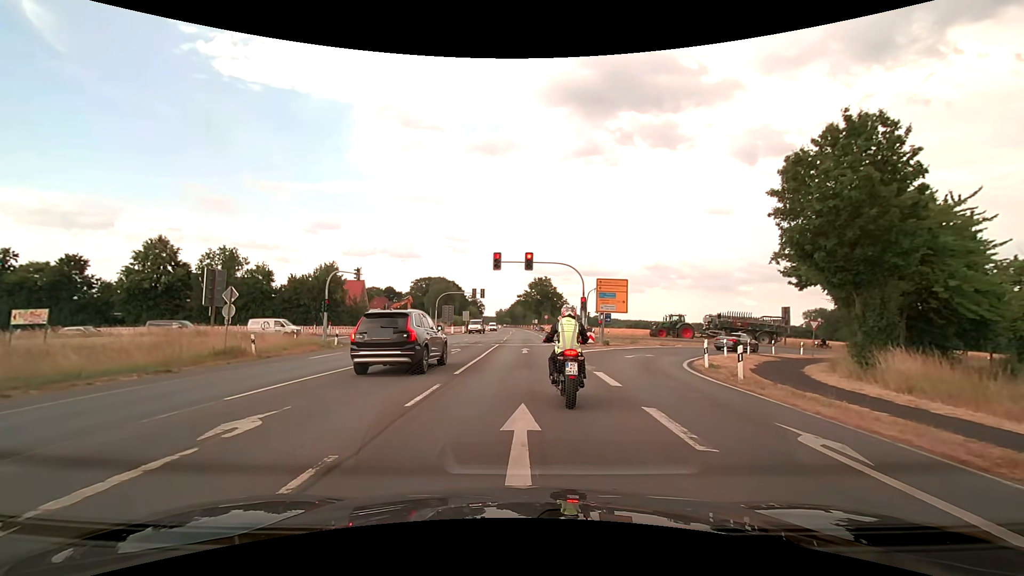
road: secondary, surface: asphalt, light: Day
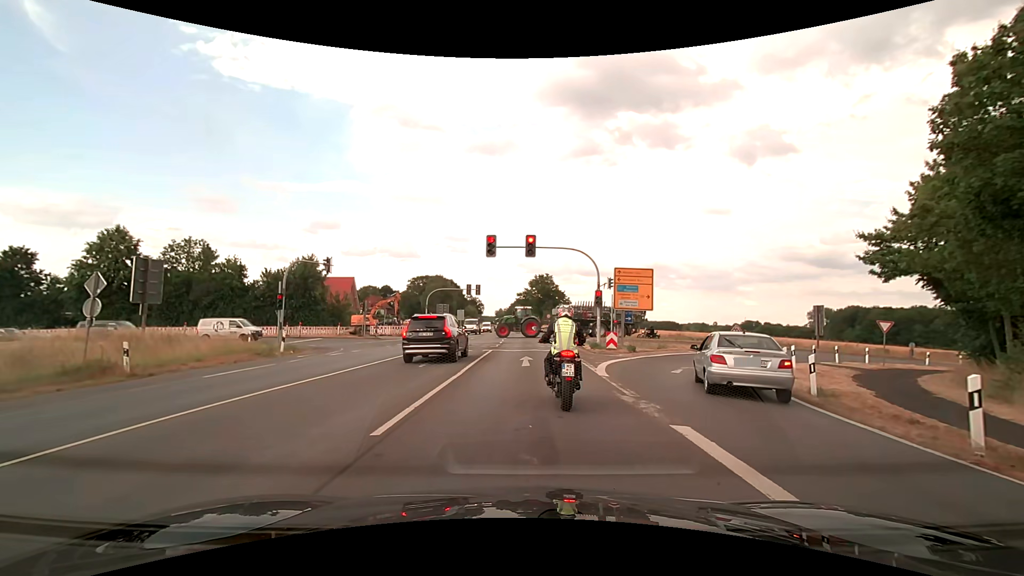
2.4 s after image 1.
(+0.1, +7.3) m; 0°
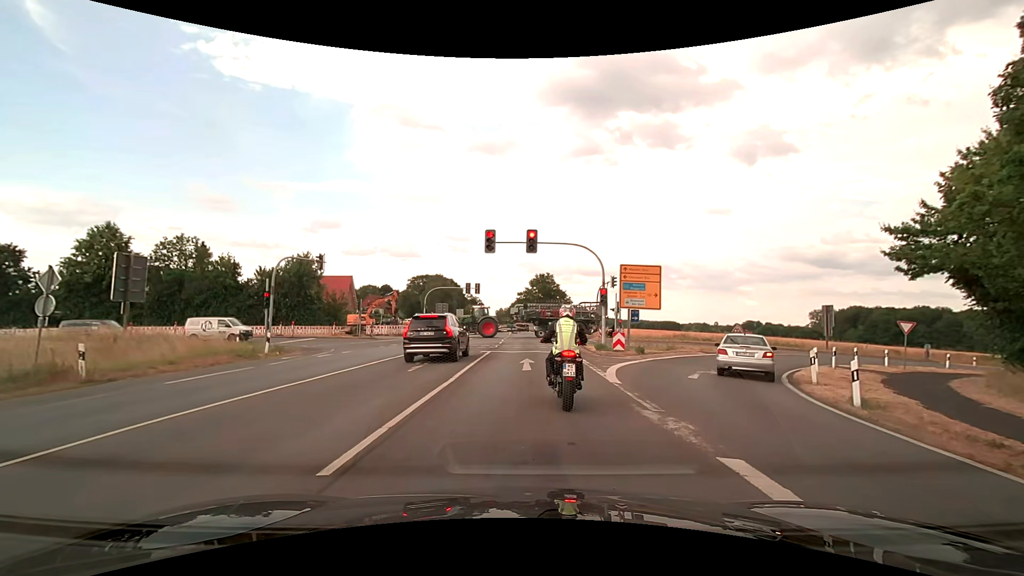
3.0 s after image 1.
(0.0, +1.6) m; 0°
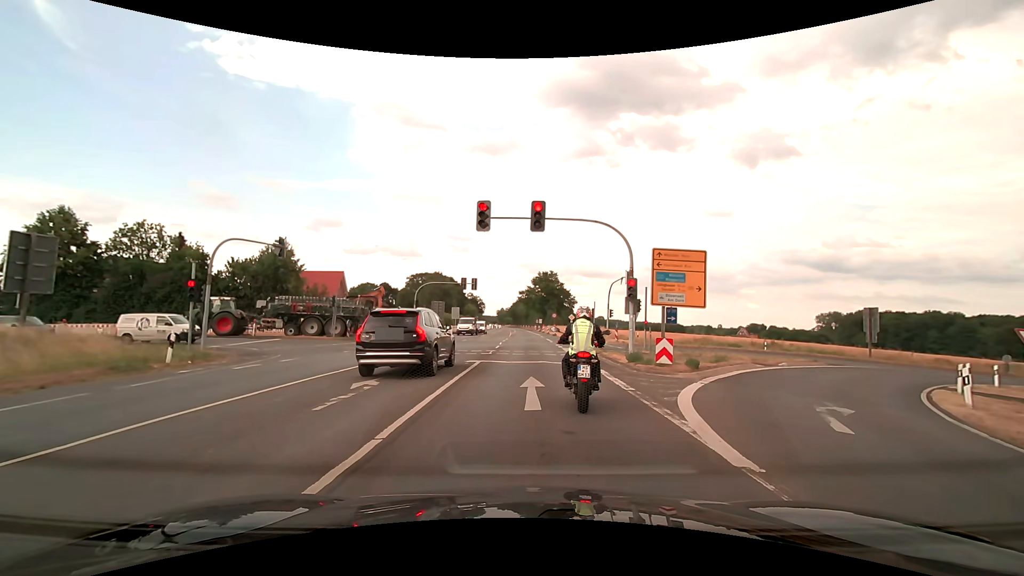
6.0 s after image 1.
(0.0, +6.7) m; 0°
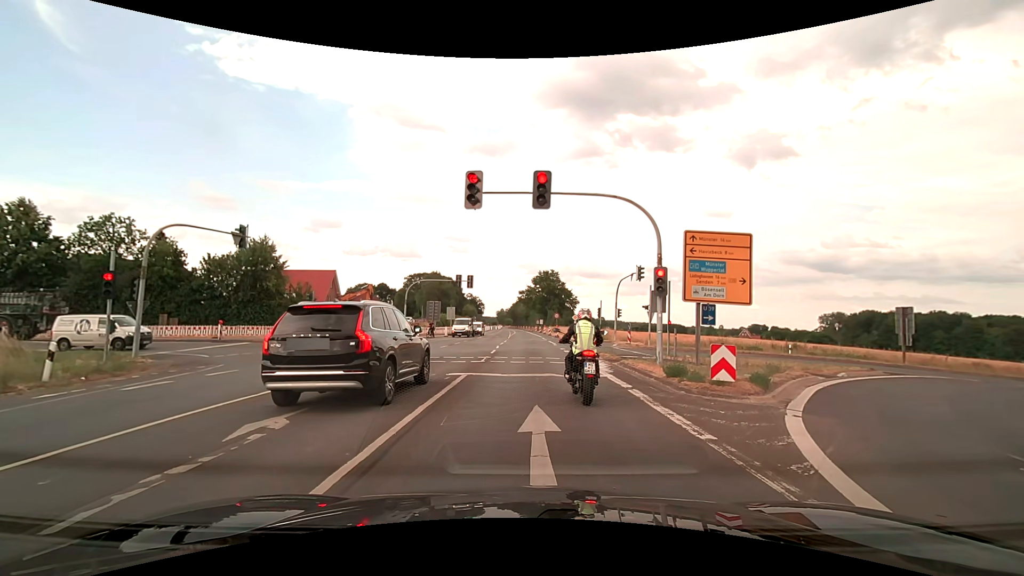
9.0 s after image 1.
(0.0, +4.4) m; 0°
